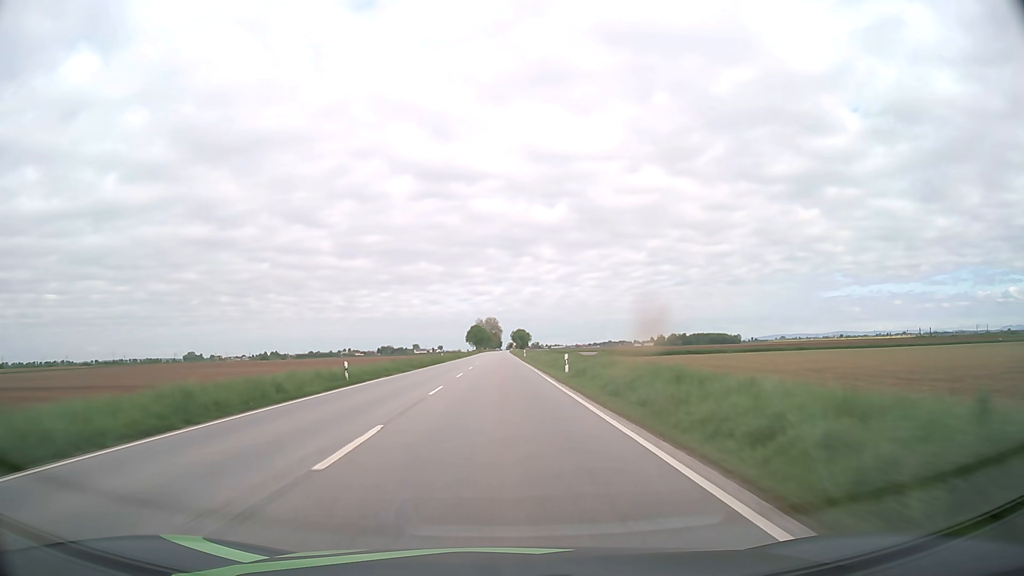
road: primary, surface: asphalt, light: Day
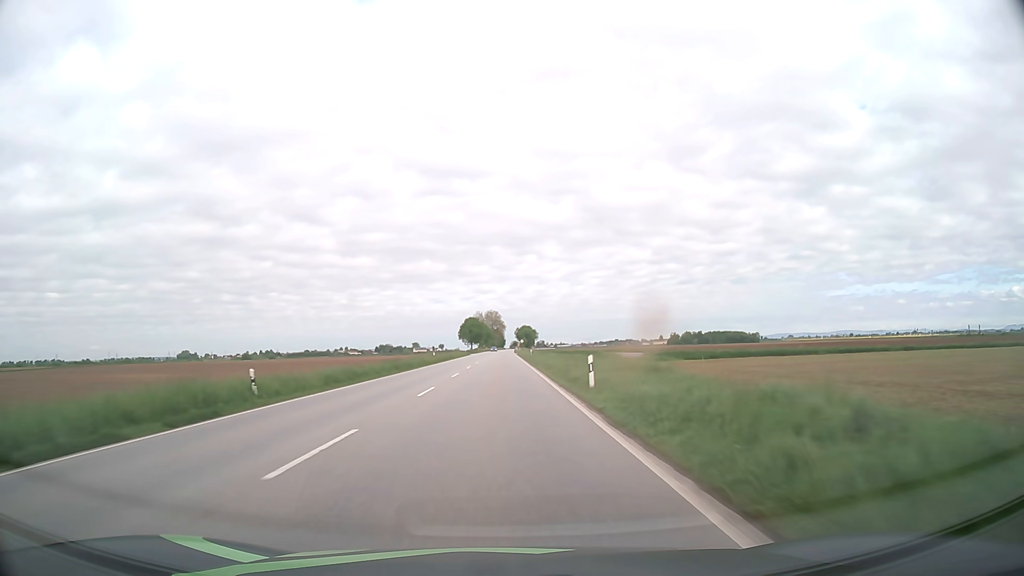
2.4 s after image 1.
(-0.3, +60.9) m; 0°
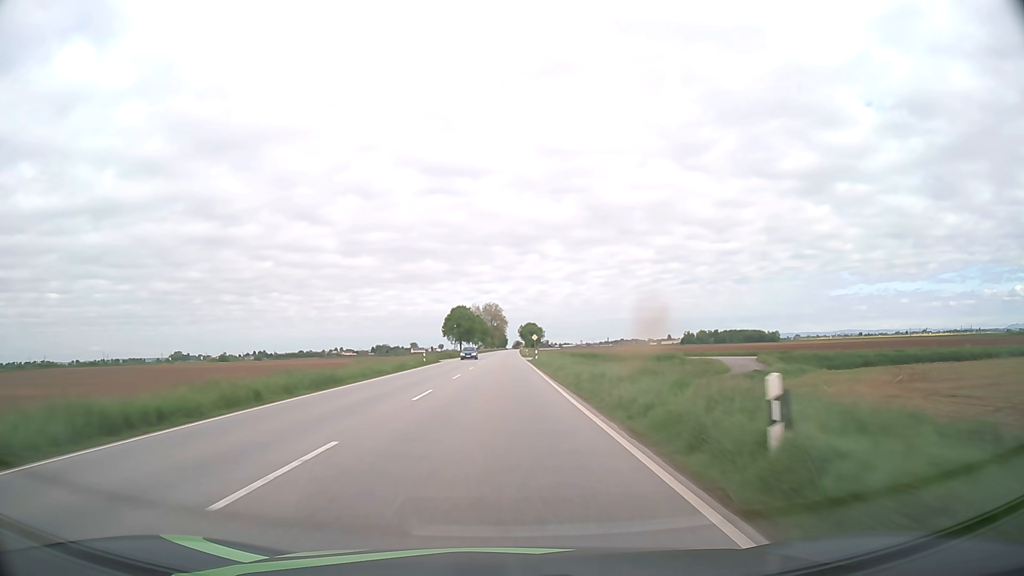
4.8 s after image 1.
(-0.1, +61.7) m; 0°
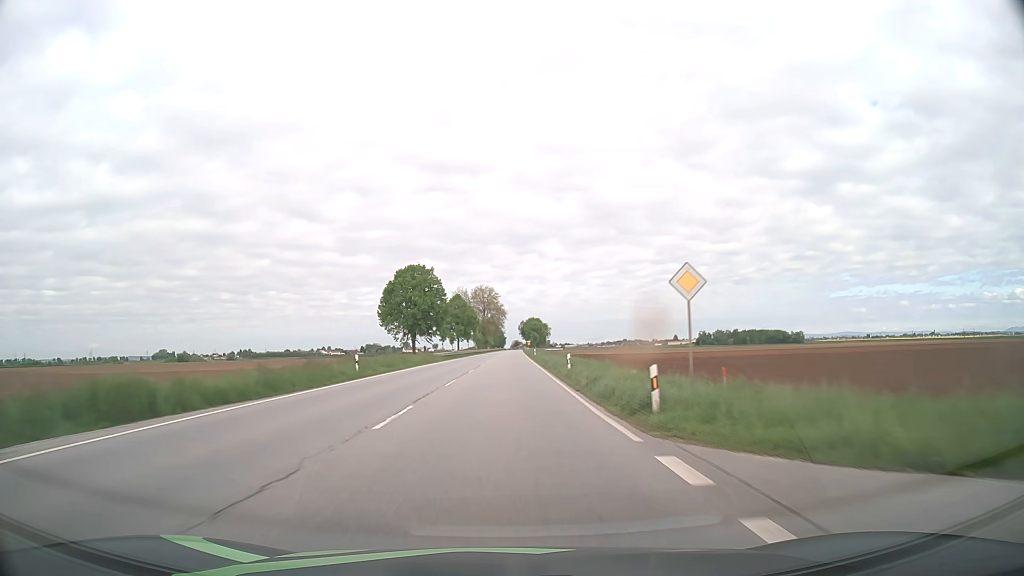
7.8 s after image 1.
(0.0, +78.8) m; 0°
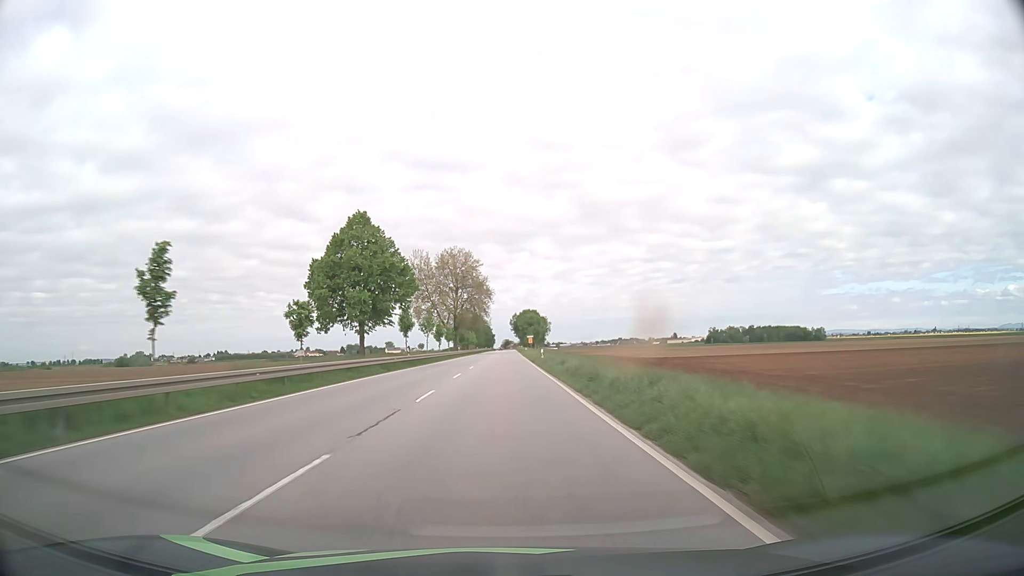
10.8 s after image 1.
(+0.8, +78.9) m; +1°
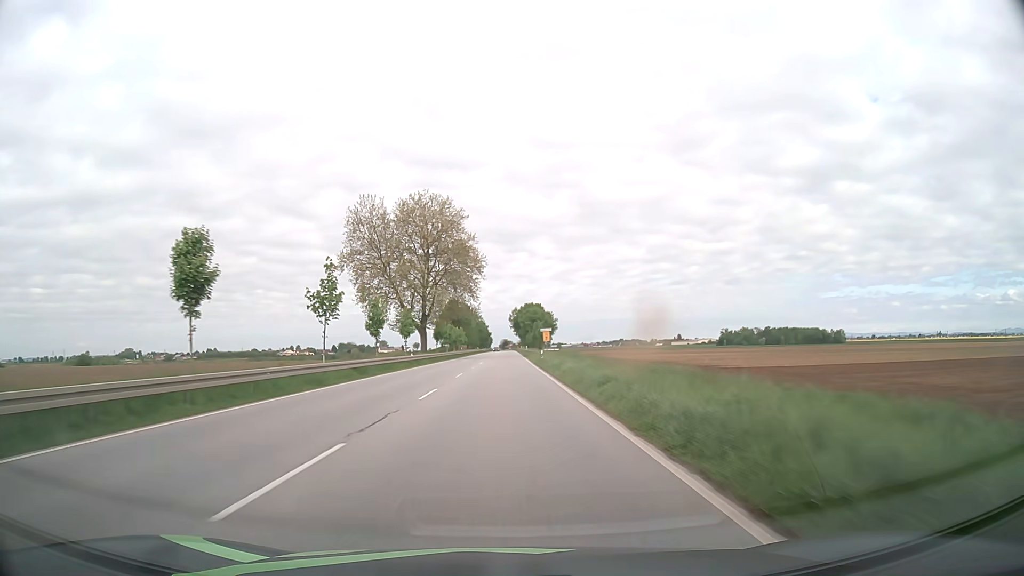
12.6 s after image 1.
(+0.1, +47.2) m; 0°
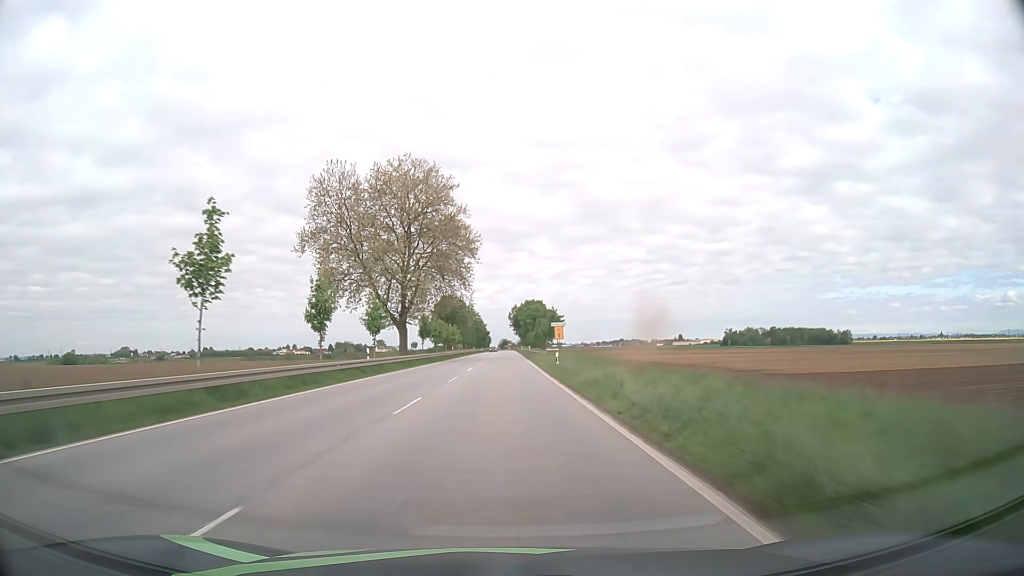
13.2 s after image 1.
(0.0, +15.7) m; 0°
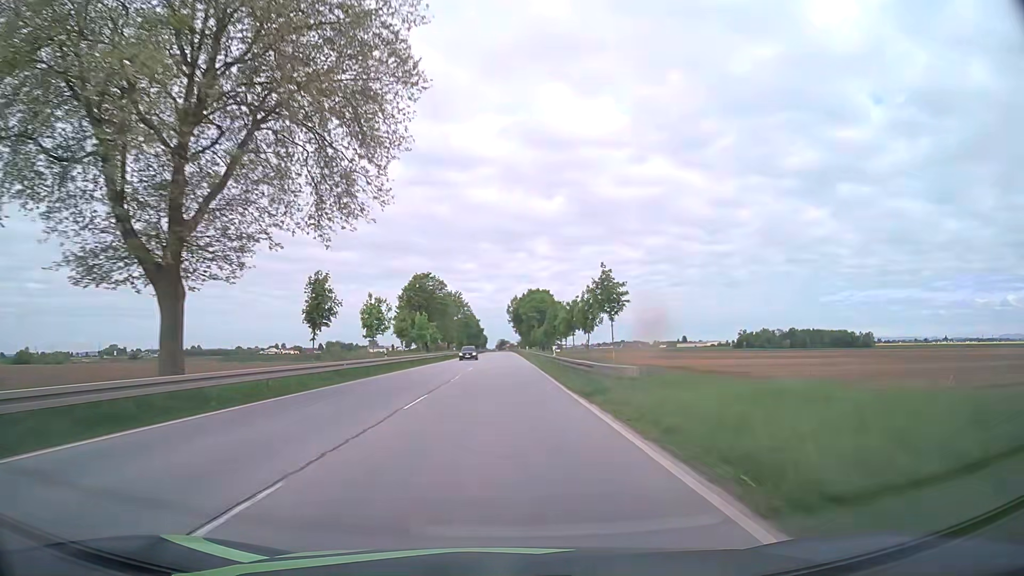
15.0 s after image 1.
(0.0, +47.2) m; 0°
(0, +10) (0, +20) (0, +30) (0, +40) (0, +50) (0, +60) (0, +70) (0, +80) (0, +90) (0, +100) m
